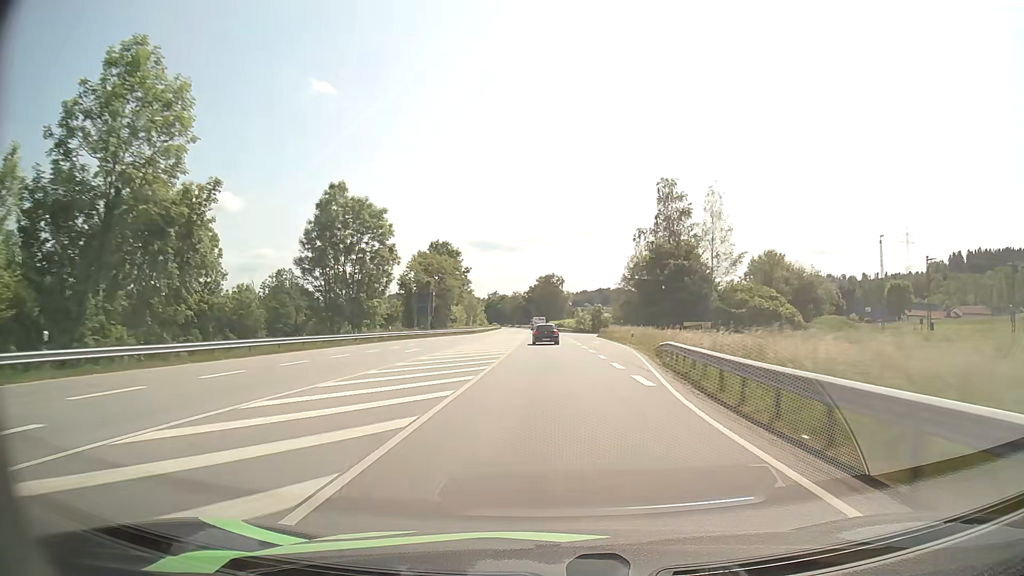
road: primary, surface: asphalt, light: Day
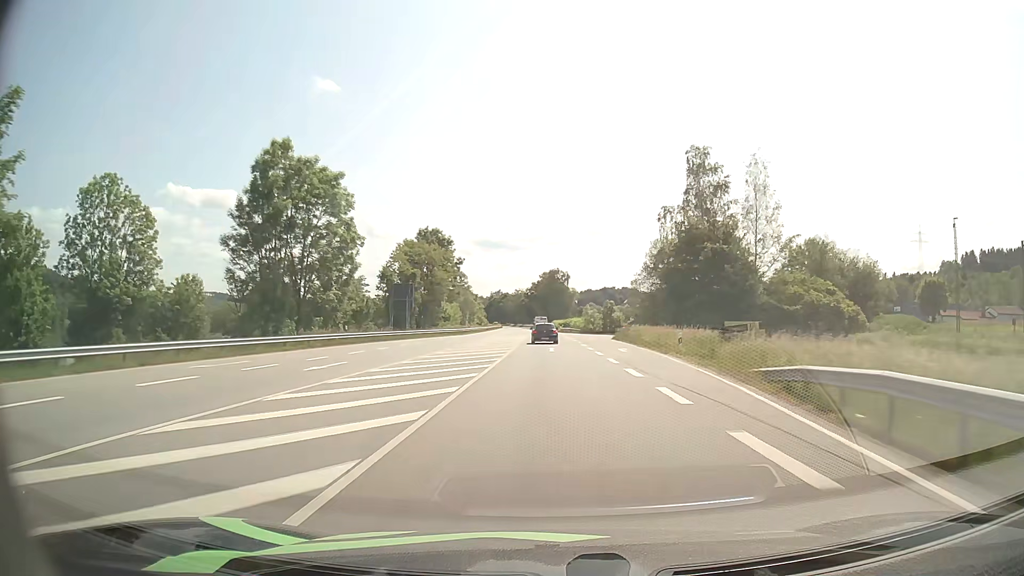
(-0.1, +15.4) m; 0°
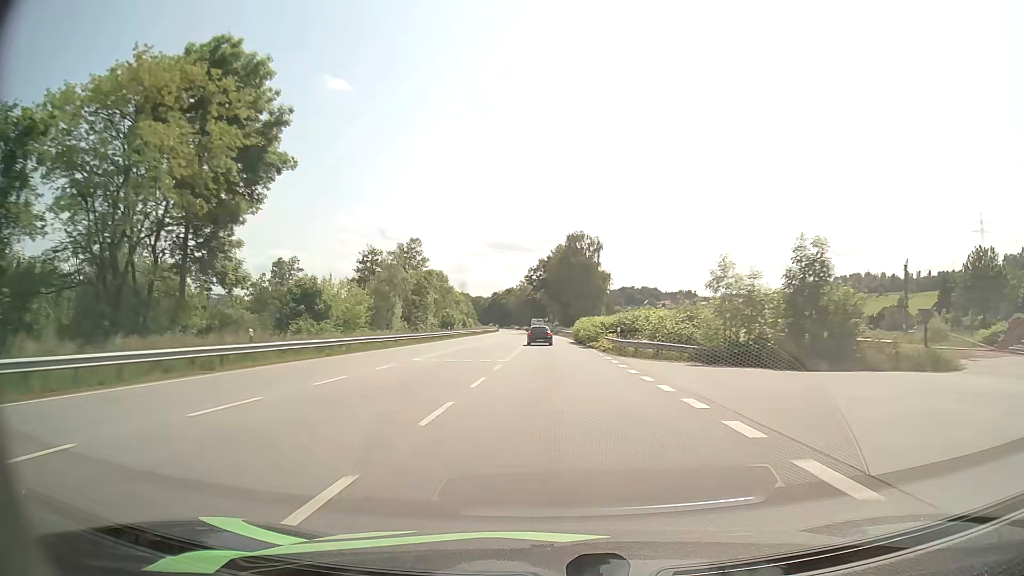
(-0.6, +77.0) m; -1°
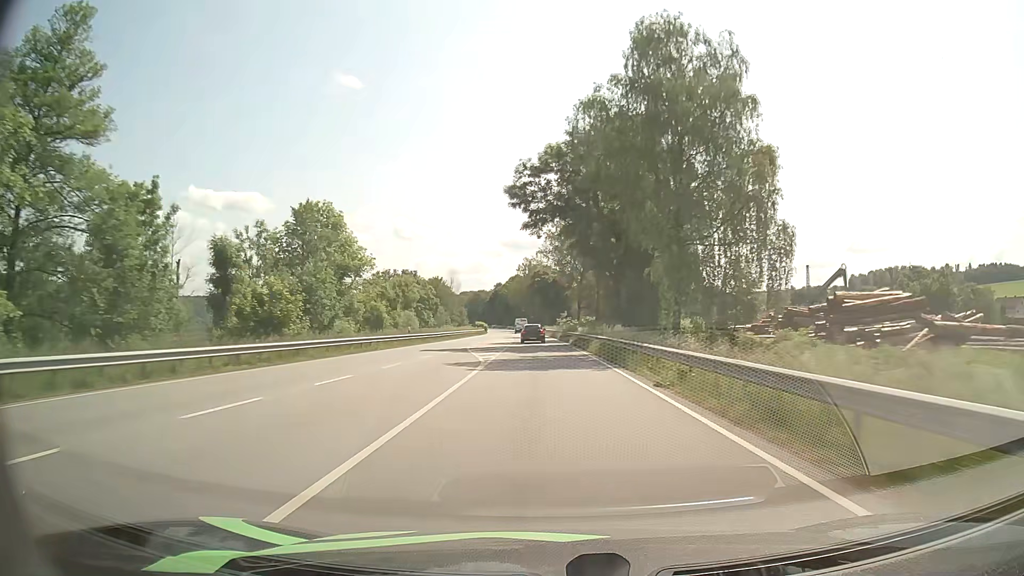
(-0.5, +78.1) m; -1°
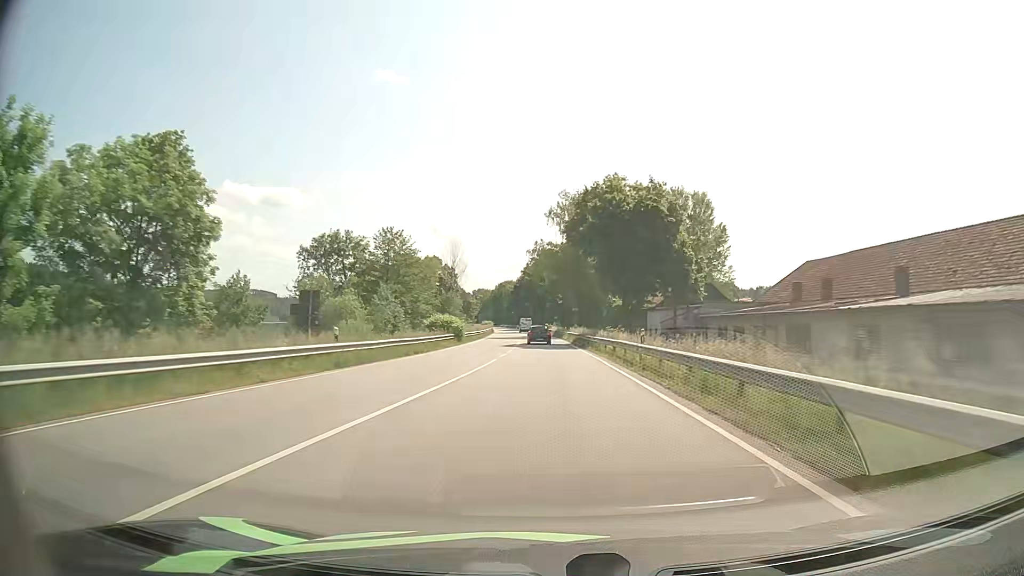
(-2.7, +79.7) m; -4°
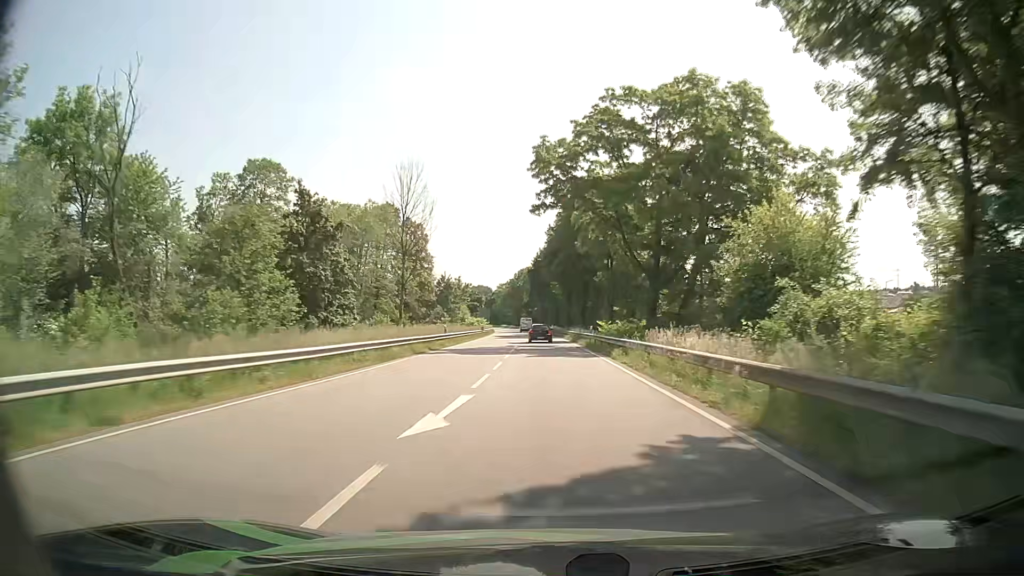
(-1.6, +81.5) m; -3°
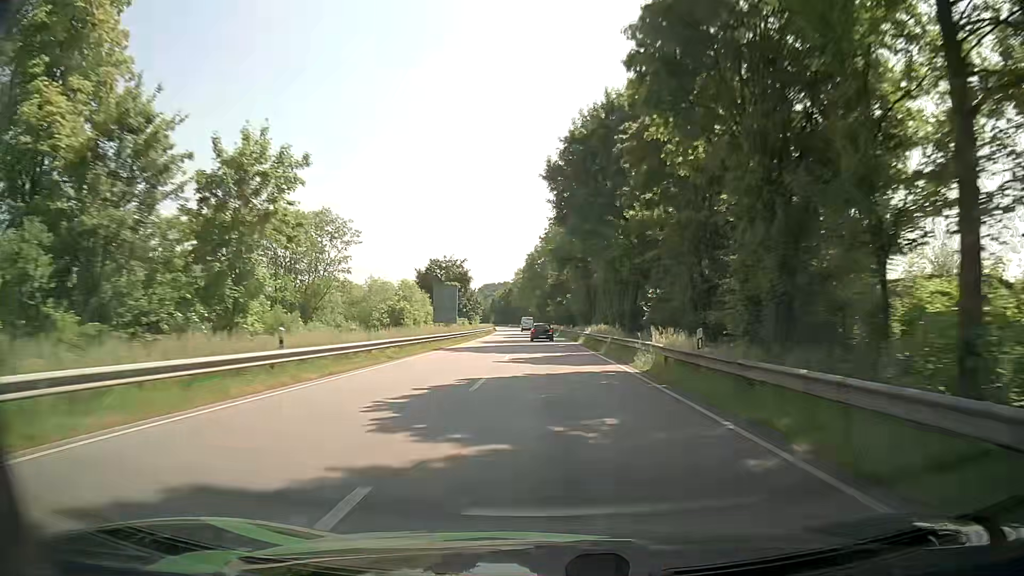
(-1.6, +82.5) m; -2°
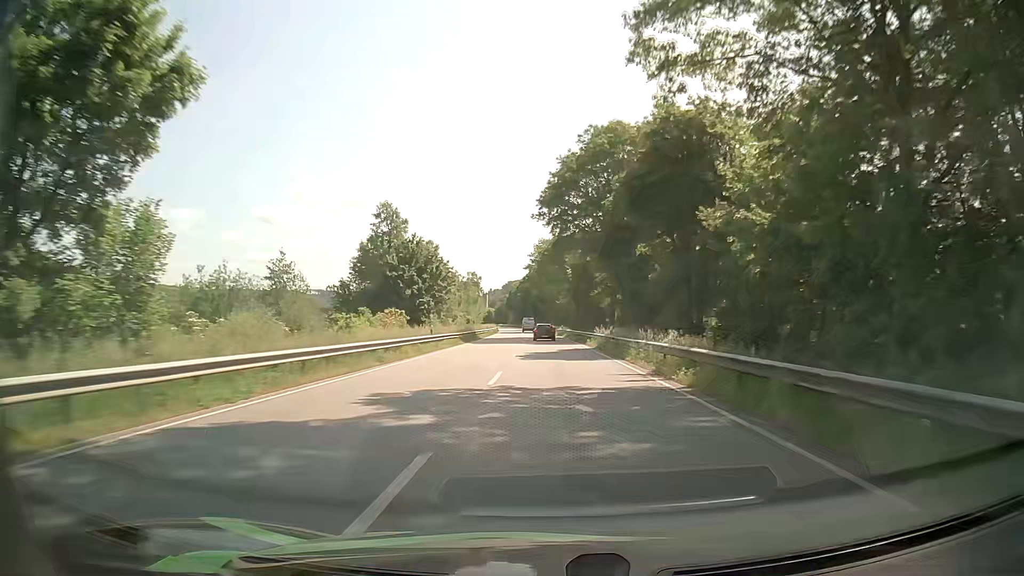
(-2.3, +82.9) m; -3°
(0, +10) (0, +20) (0, +30) (0, +40) (0, +50) (0, +60) (0, +70) (0, +80) (-1, +90) (-1, +100) m
